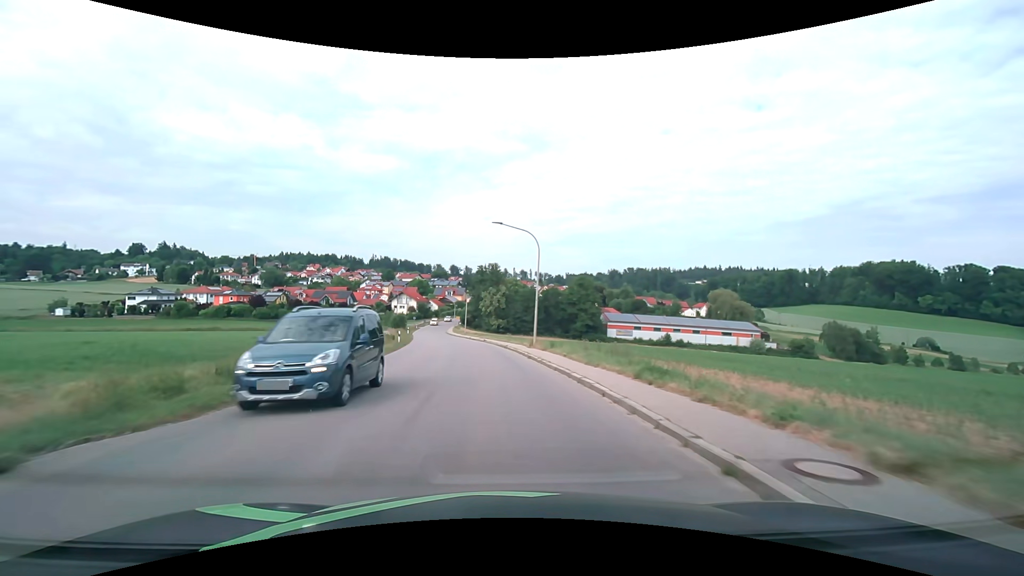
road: tertiary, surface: asphalt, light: Day
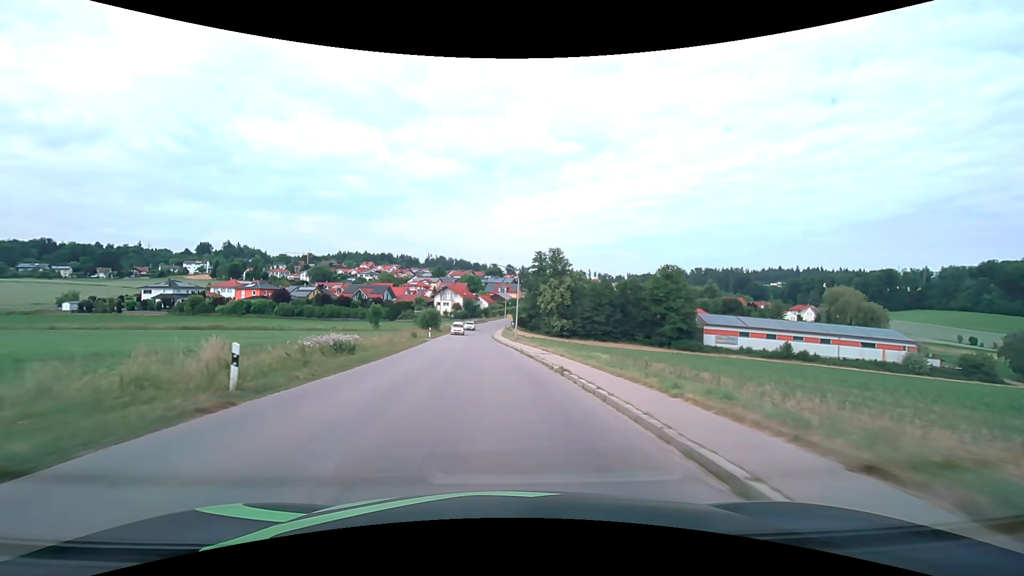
(-1.8, +30.6) m; -6°
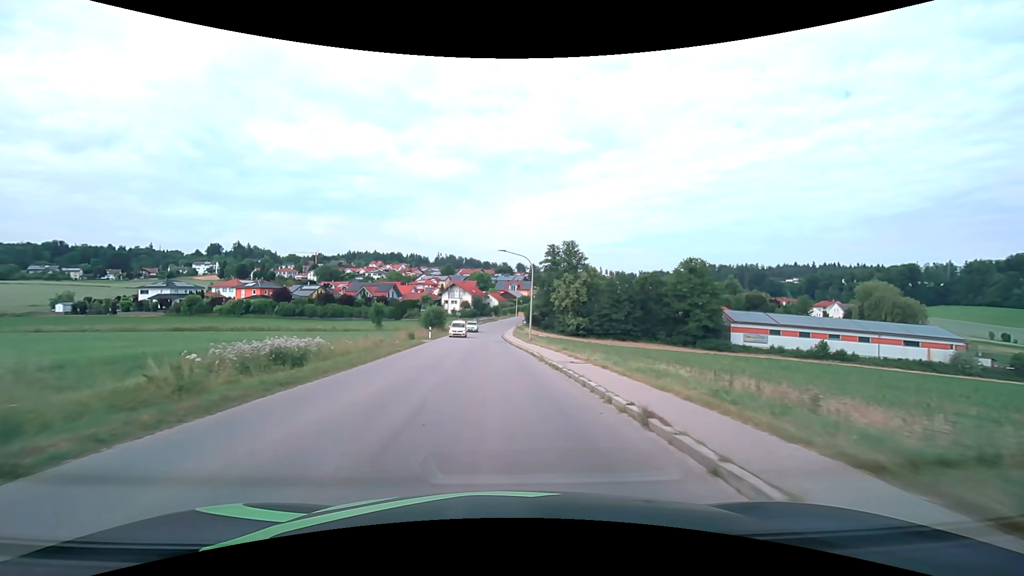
(-0.1, +7.6) m; -1°
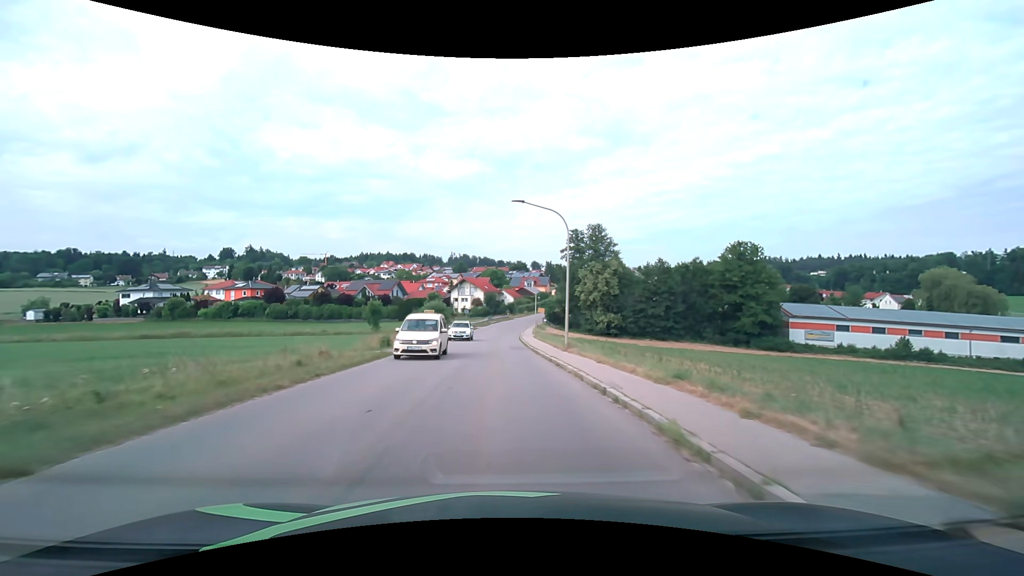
(-0.3, +15.2) m; -2°
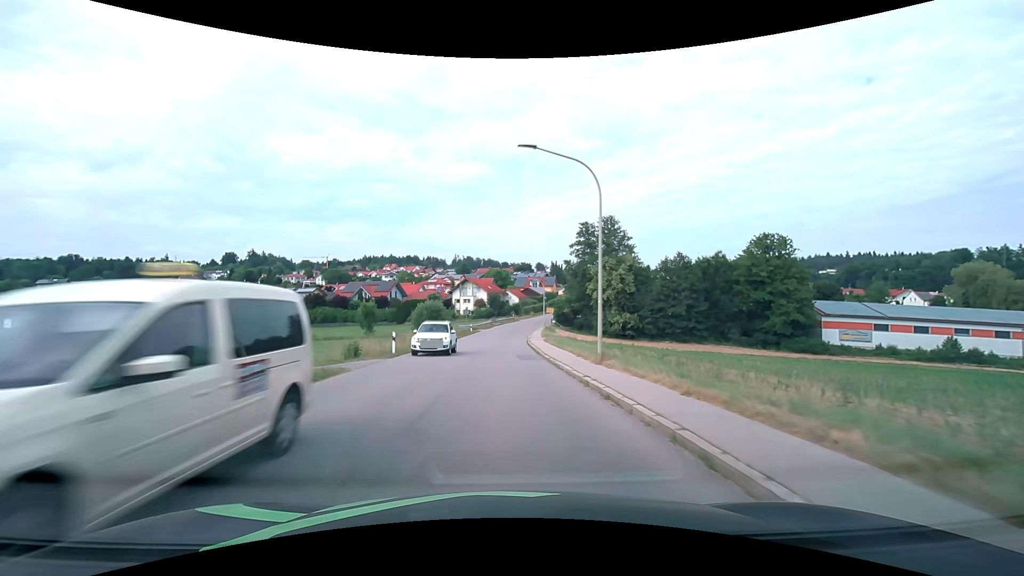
(0.0, +7.6) m; -1°
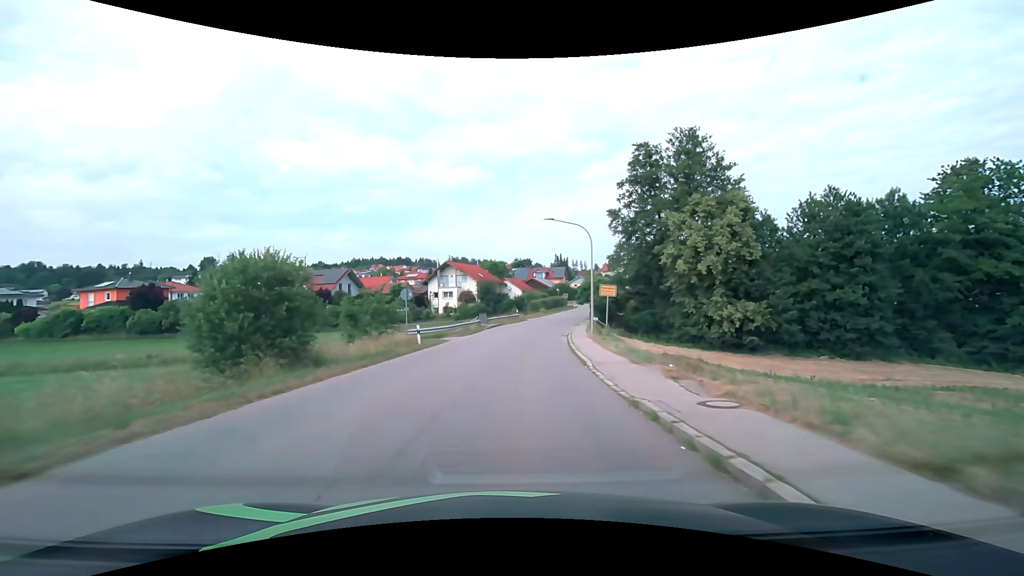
(-0.3, +38.0) m; 0°
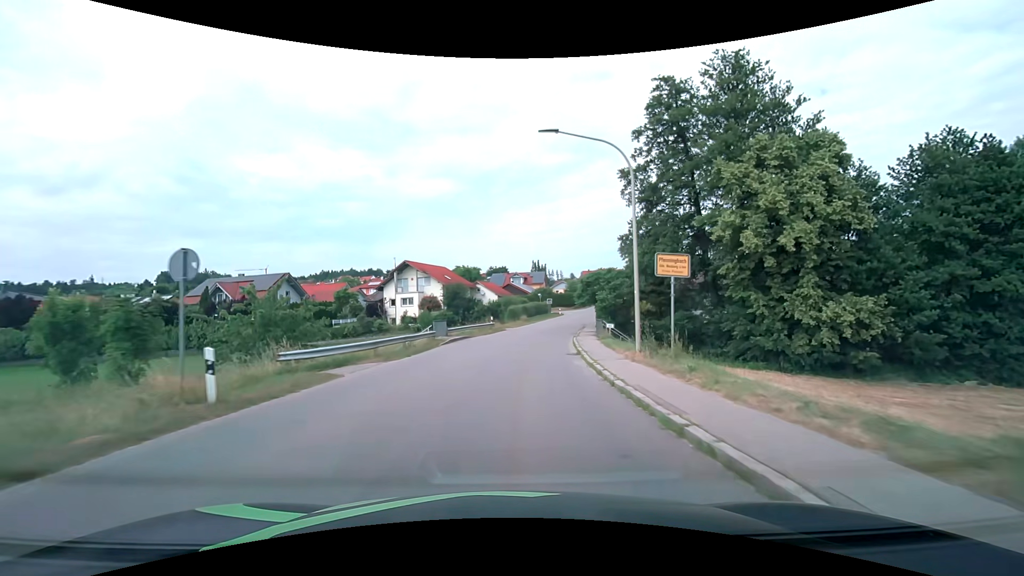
(+0.3, +15.2) m; +3°
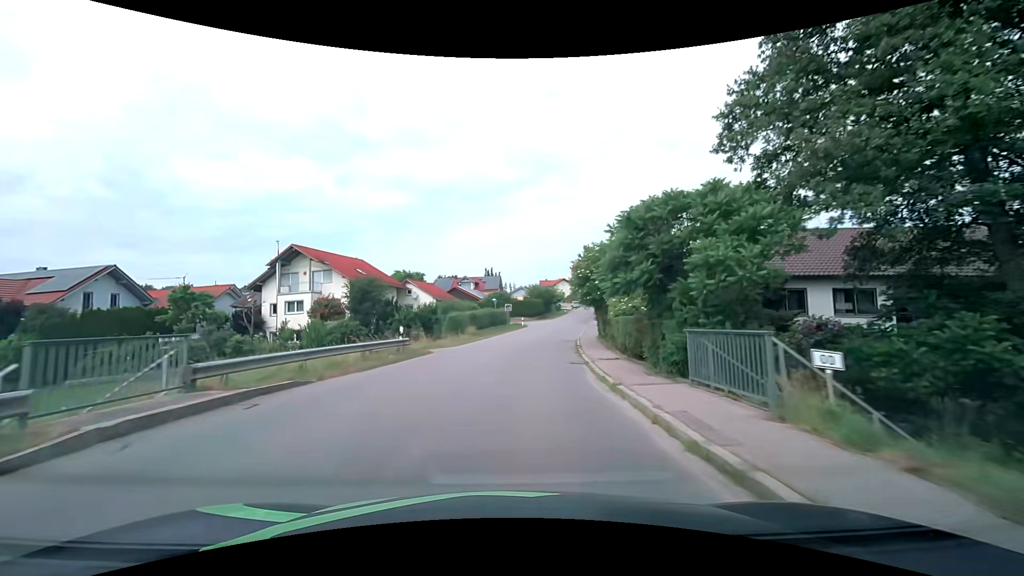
(+1.0, +22.5) m; +5°
(0, +10) (+1, +20) (+2, +30) (+4, +40) (+6, +50) (+8, +59) (+10, +69) (+12, +79) (+15, +89) (+17, +98) m
